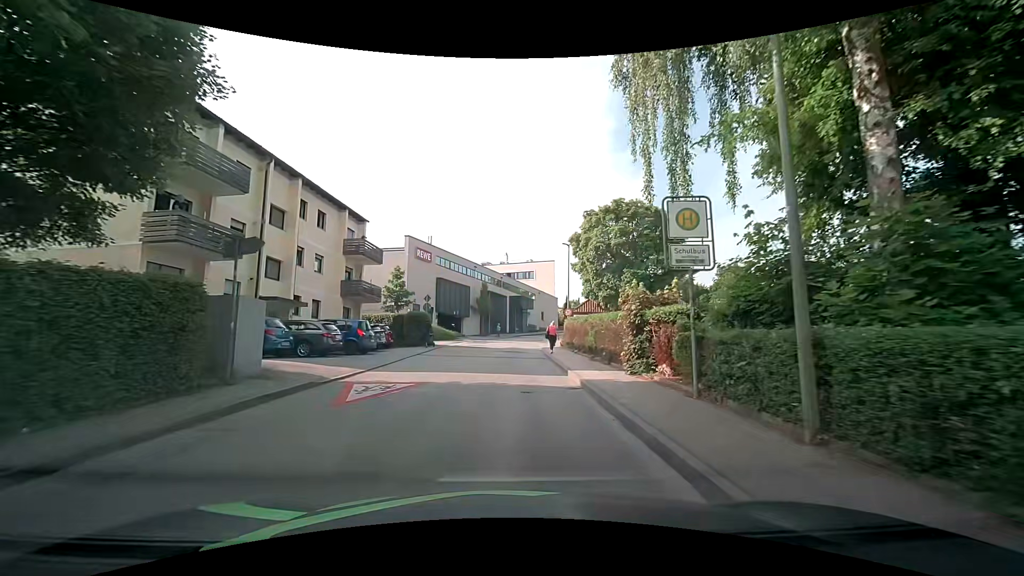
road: unclassified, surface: asphalt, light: Day
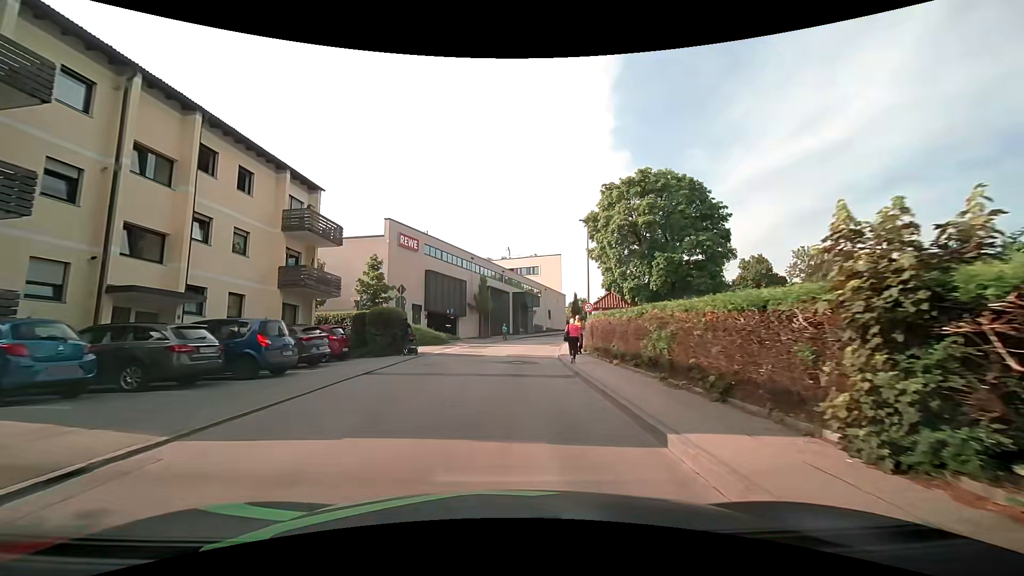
(+0.2, +9.0) m; +1°
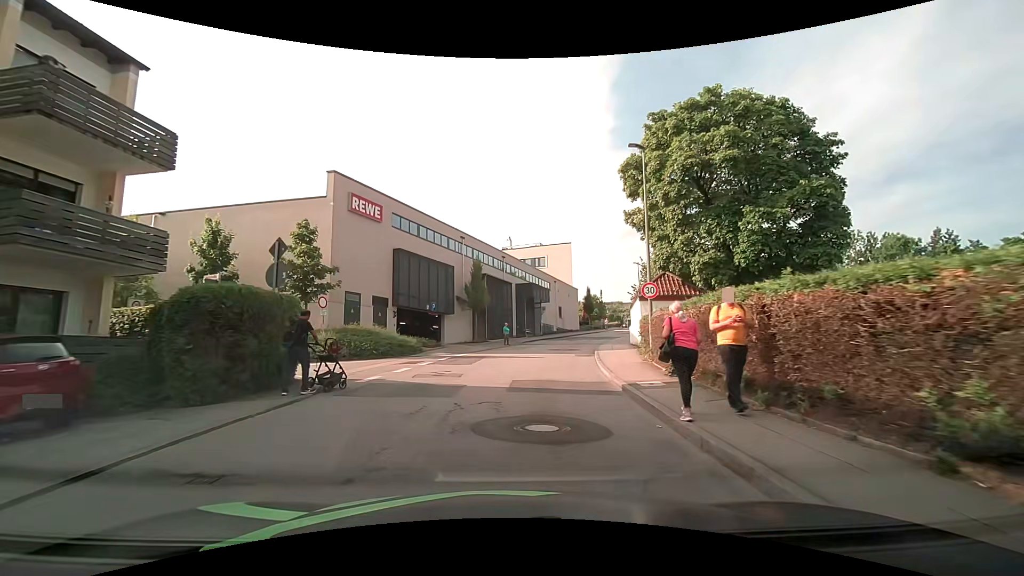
(-0.1, +13.5) m; 0°
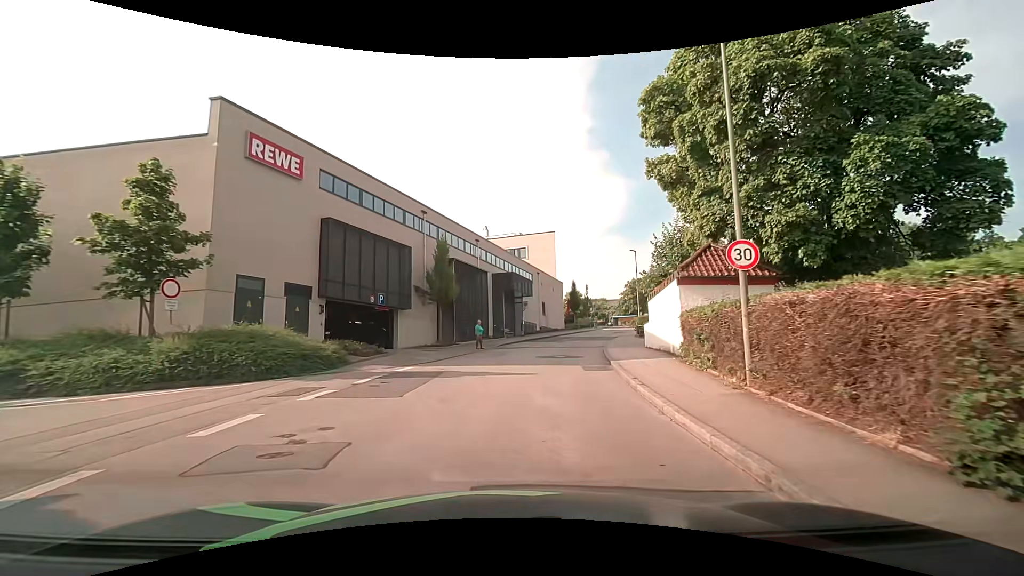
(+0.2, +8.9) m; +3°
